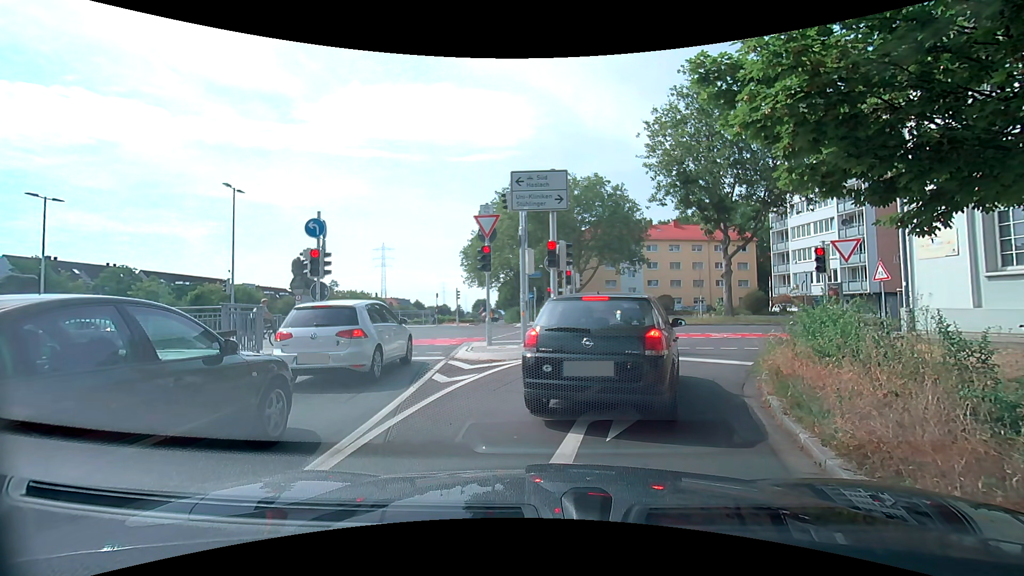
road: trunk_link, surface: asphalt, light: Day
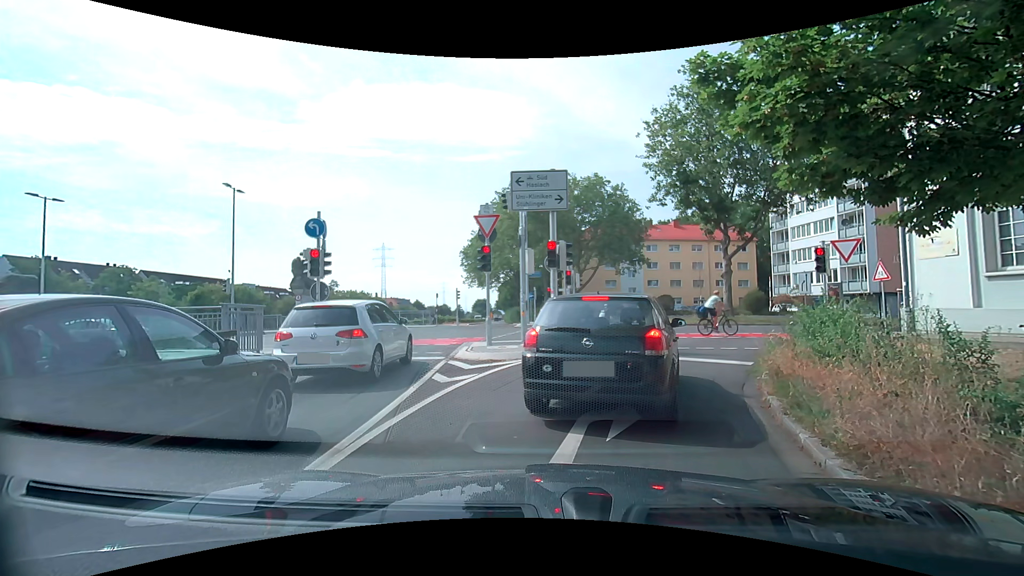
(0.0, 0.0) m; 0°
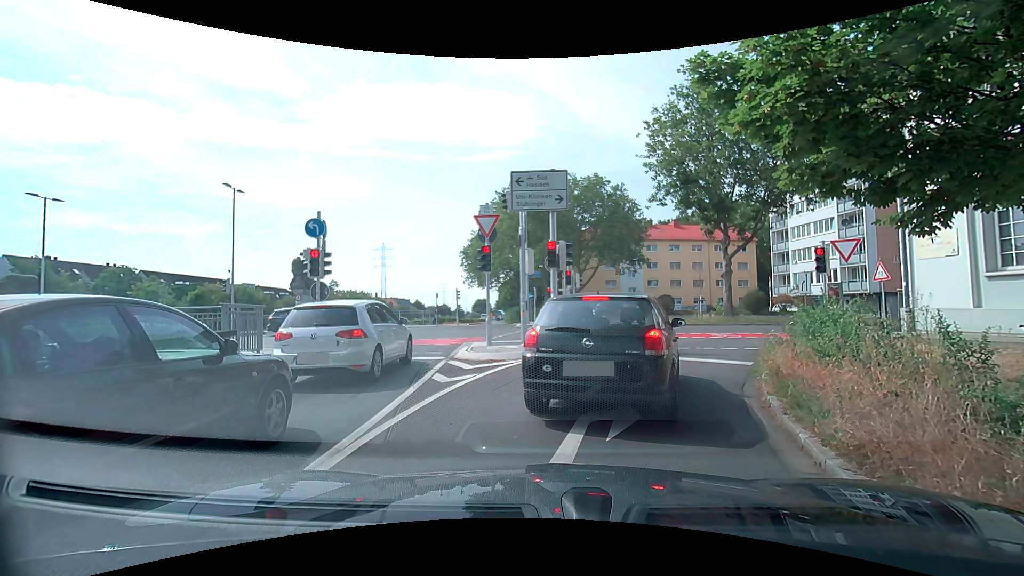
(0.0, 0.0) m; 0°
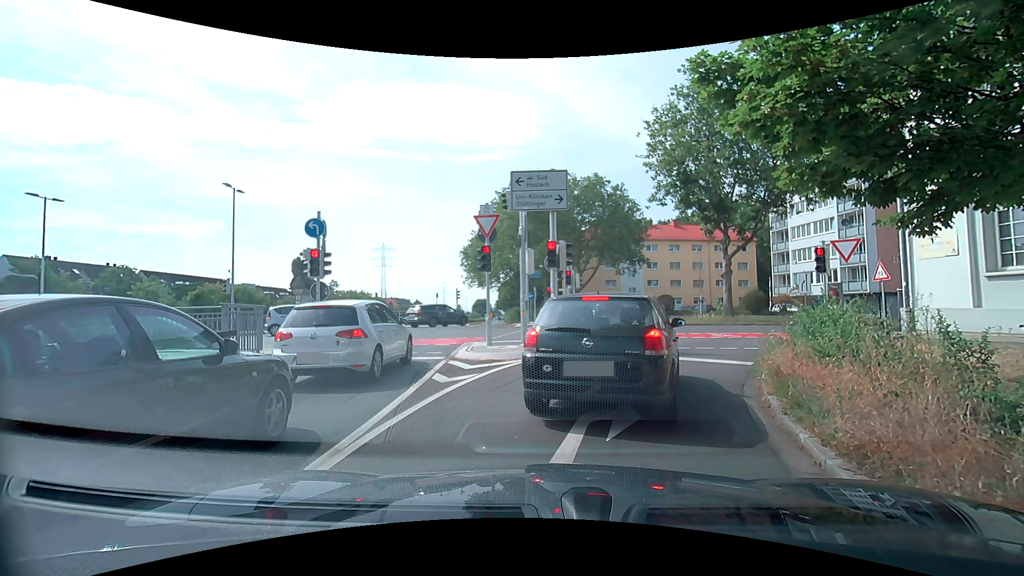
(0.0, 0.0) m; 0°
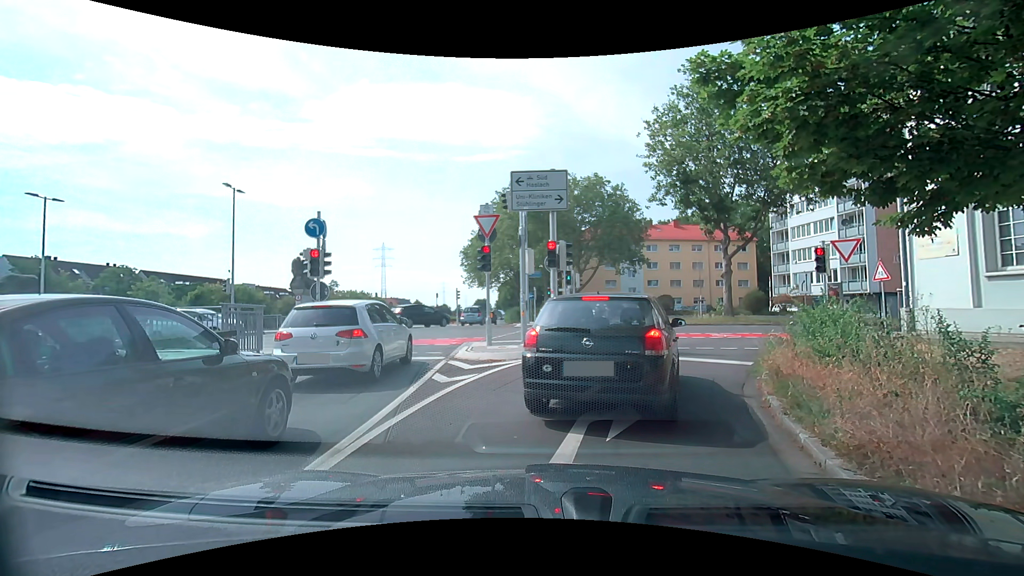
(0.0, 0.0) m; 0°
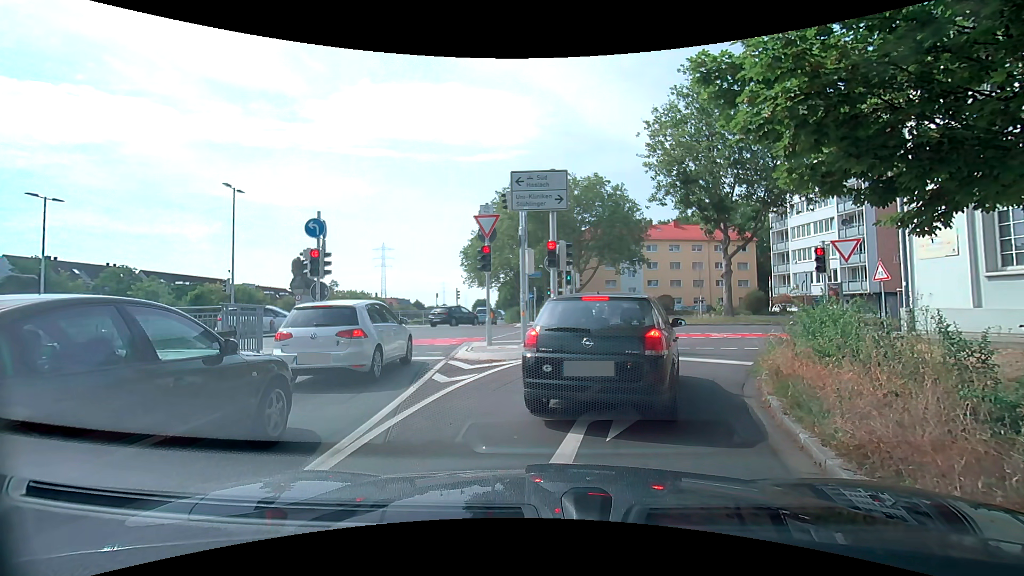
(0.0, 0.0) m; 0°
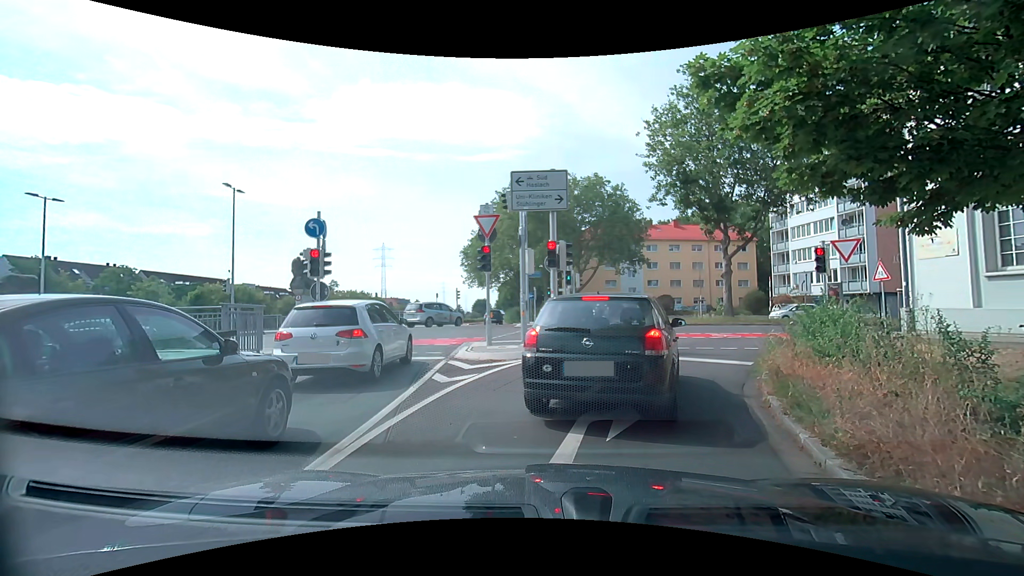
(0.0, 0.0) m; 0°
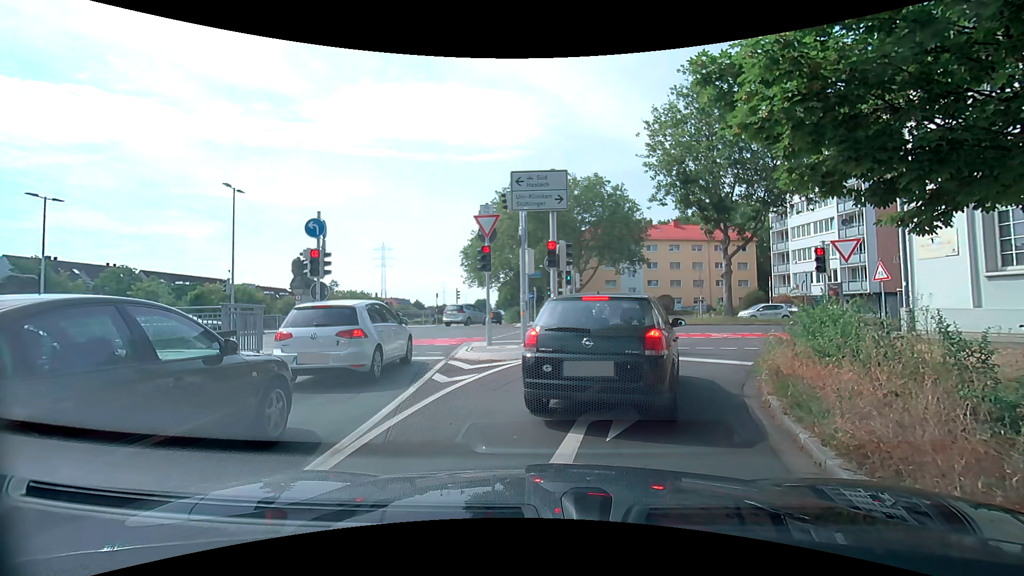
(0.0, 0.0) m; 0°
(+1, +10) (+5, +19) (+12, +26) (+21, +30) (+31, +31) (+41, +32) (+51, +34) (+61, +35) (+70, +36) (+80, +38) m
